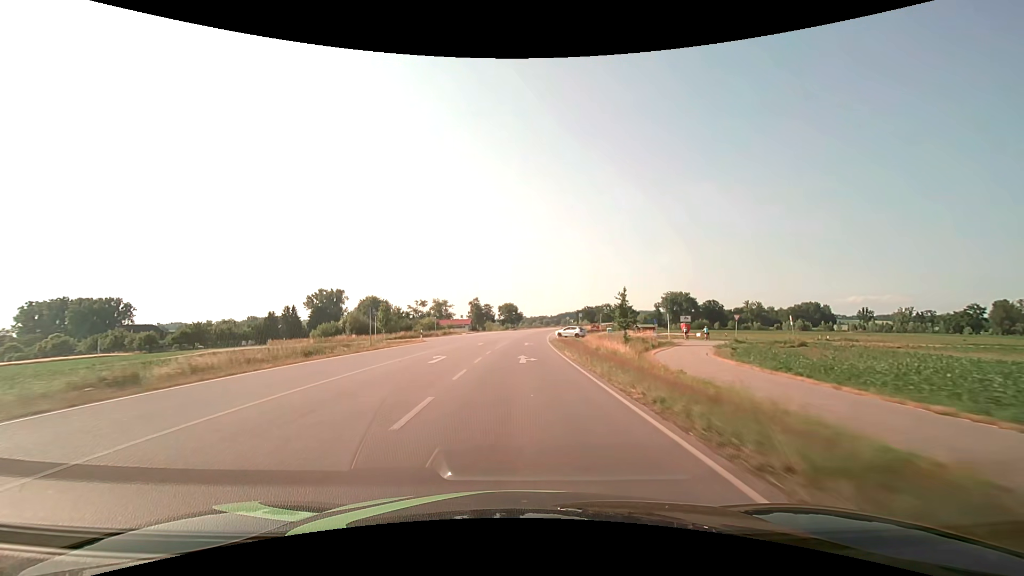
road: secondary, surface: asphalt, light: Day
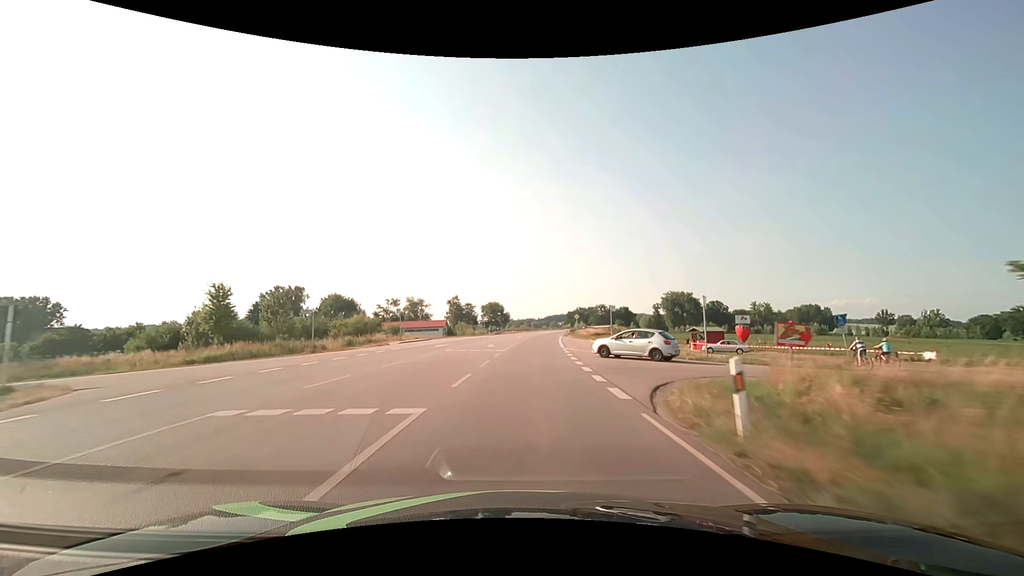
(+0.5, +39.1) m; +1°
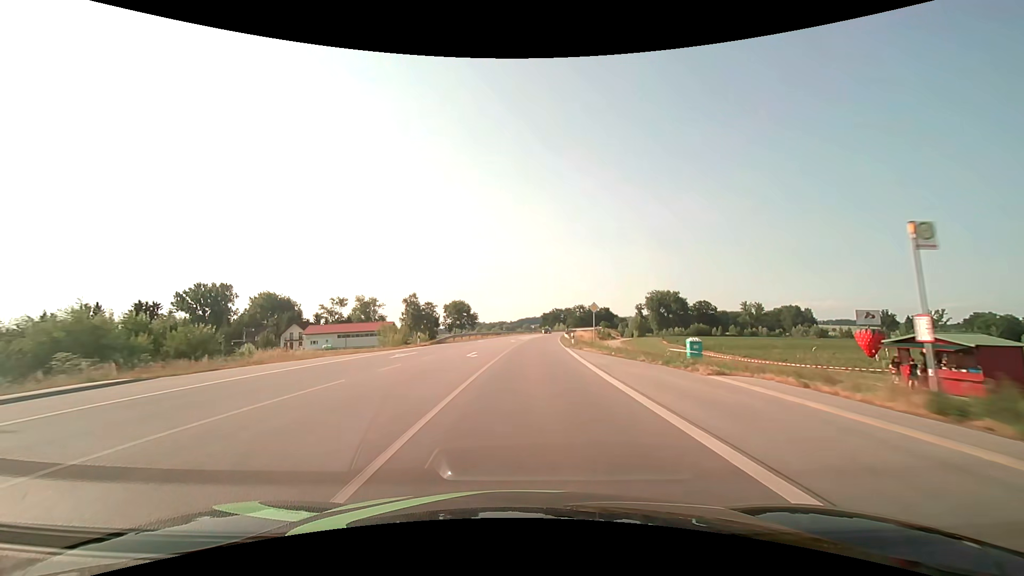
(+1.1, +39.0) m; +3°
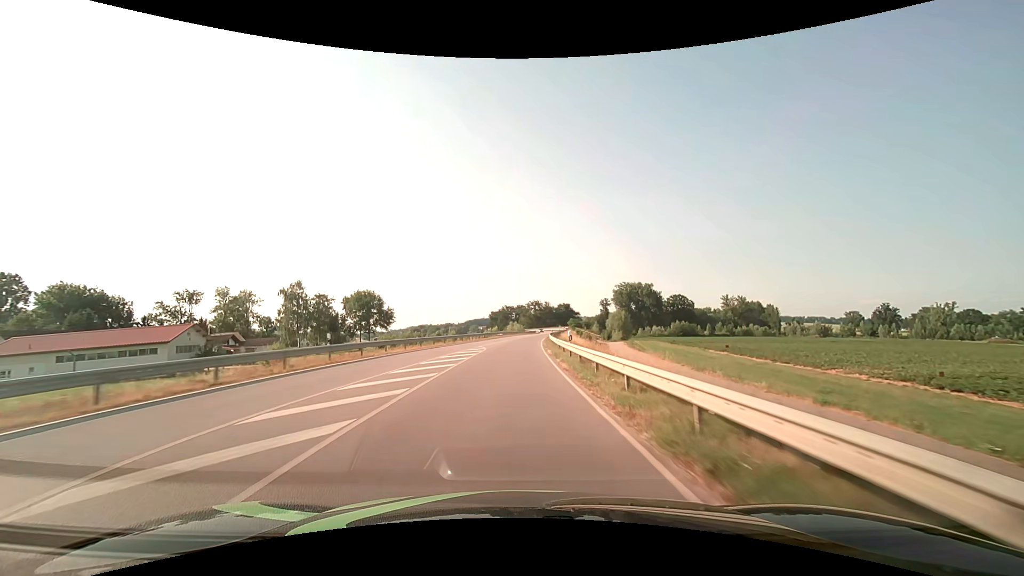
(+3.8, +65.0) m; +6°
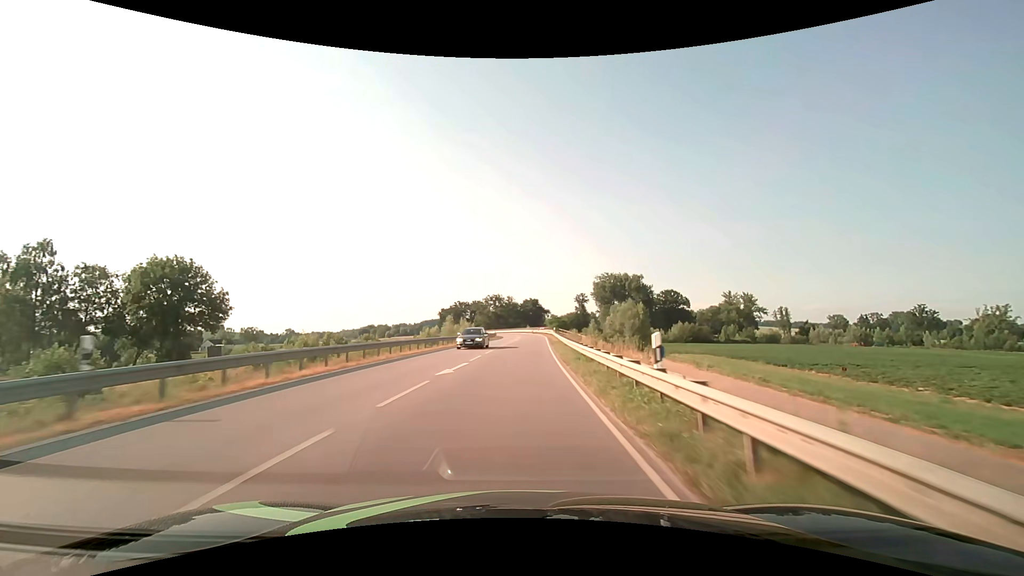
(+1.8, +64.1) m; +5°
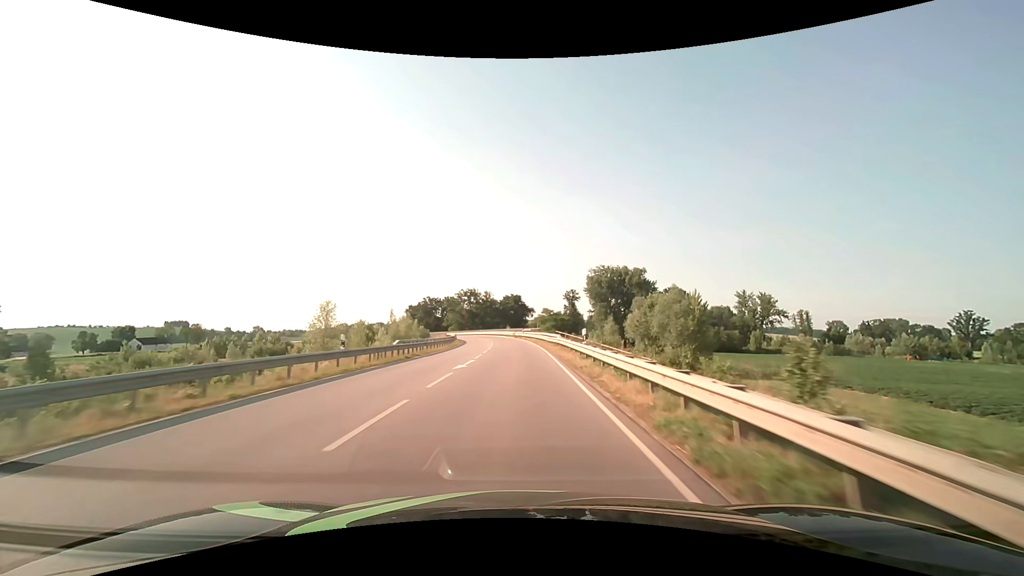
(+0.9, +38.9) m; +2°
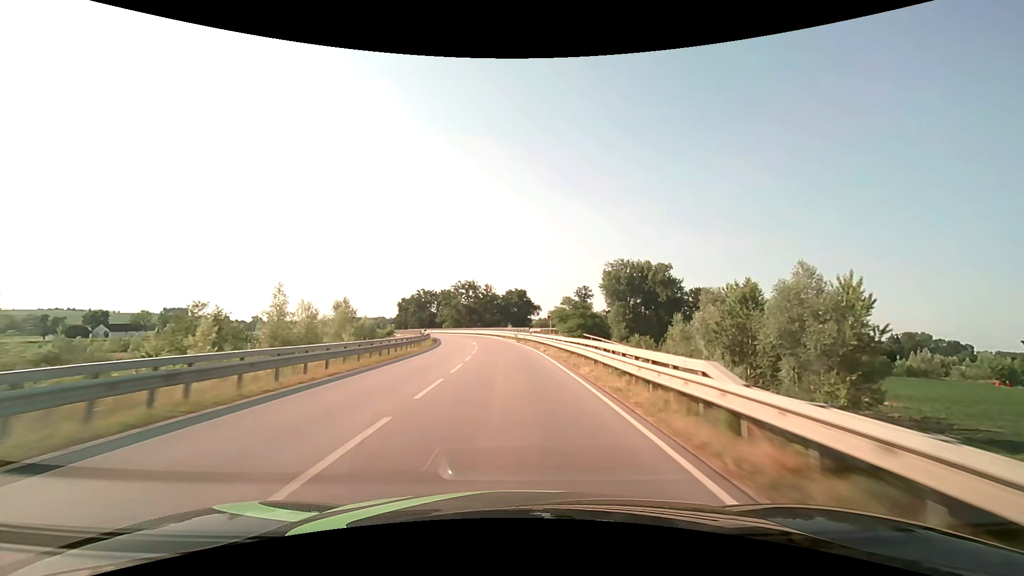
(-0.1, +26.0) m; 0°
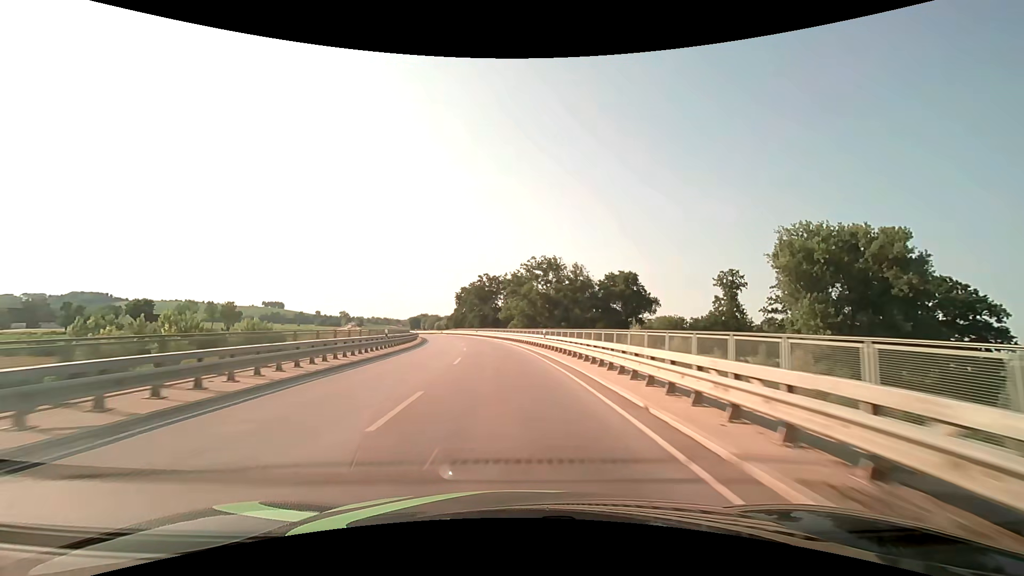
(-4.1, +64.1) m; -9°
(0, +10) (-1, +20) (-2, +30) (-3, +40) (-4, +50) (-6, +60) (-8, +69) (-10, +79) (-12, +89) (-15, +99) m
